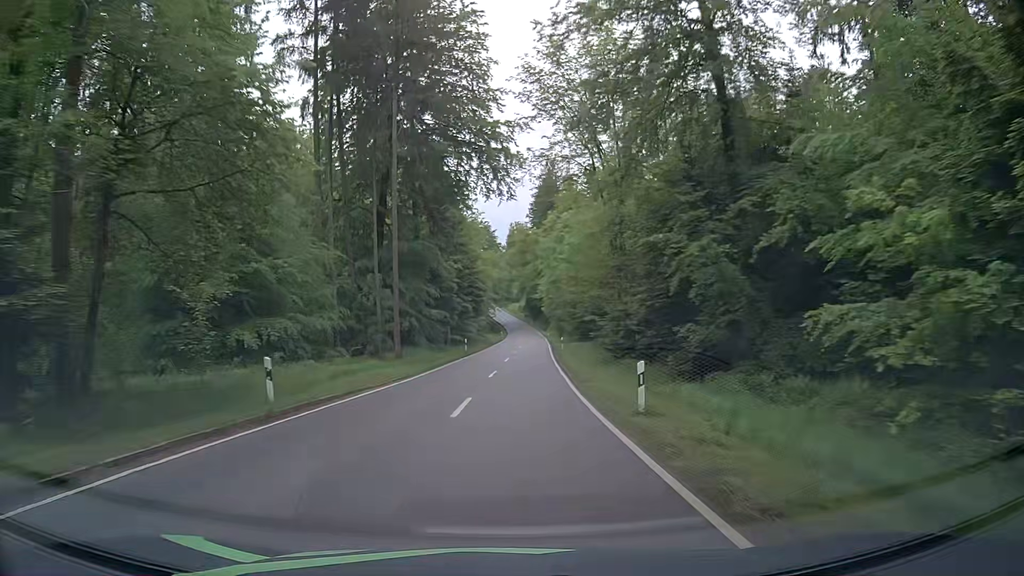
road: tertiary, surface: asphalt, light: Day
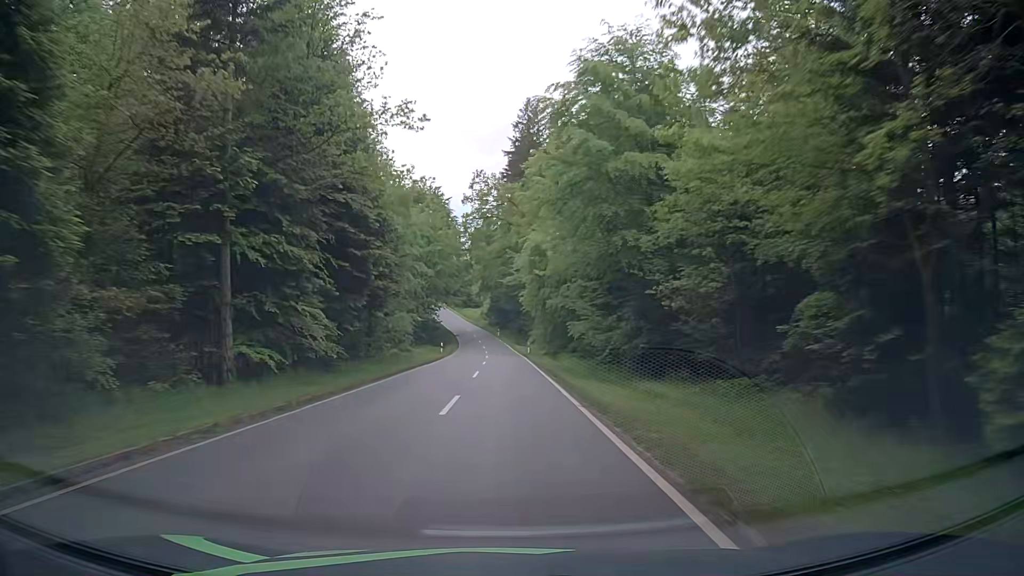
(+2.1, +48.3) m; +3°
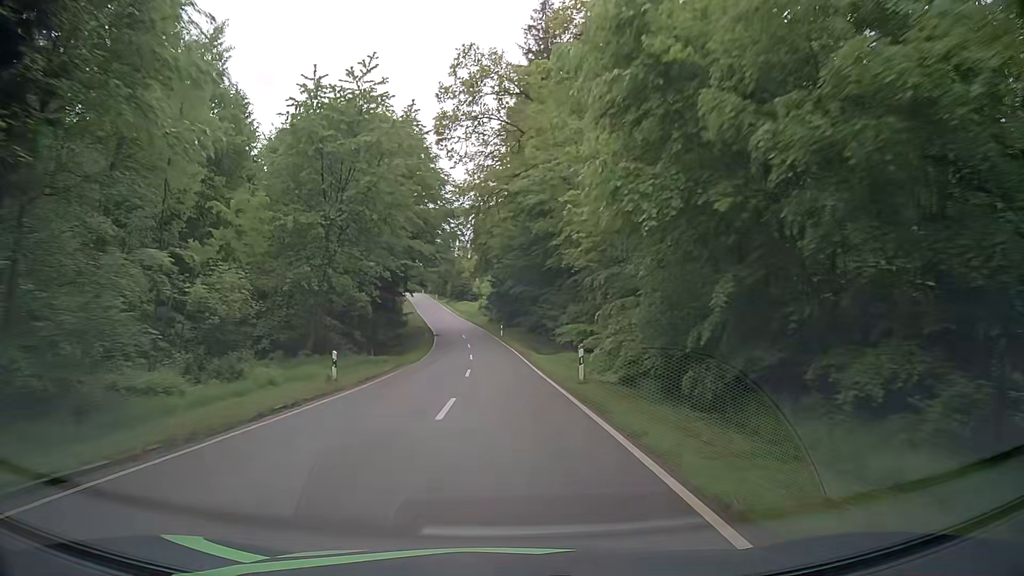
(+0.1, +36.8) m; +1°
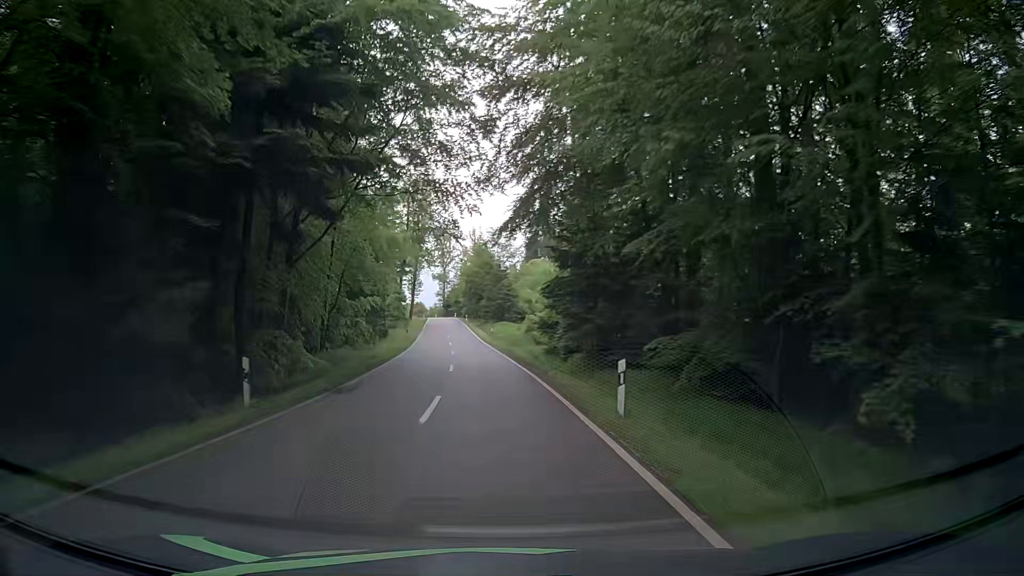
(-2.3, +49.1) m; -6°
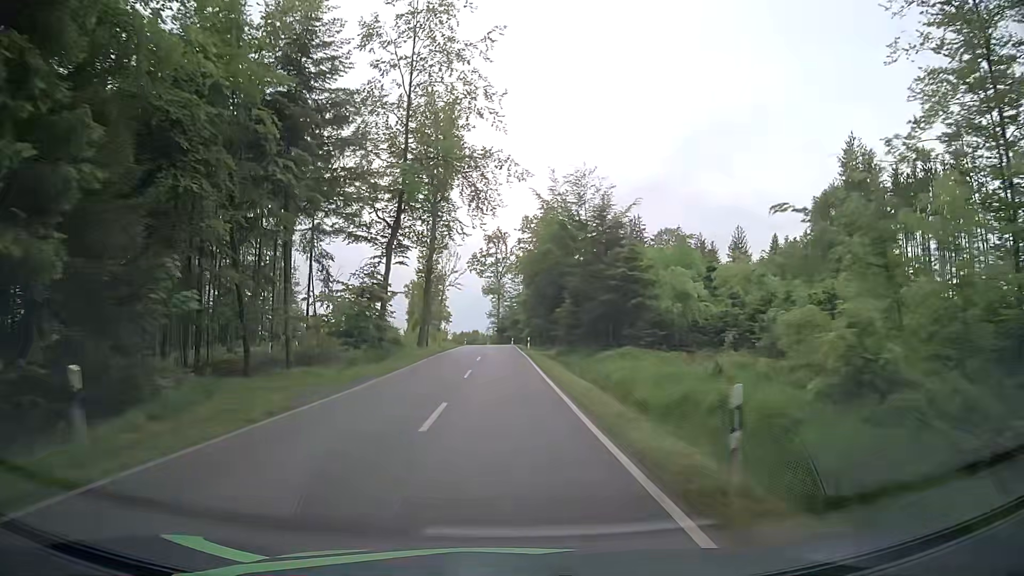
(-2.2, +48.8) m; -5°
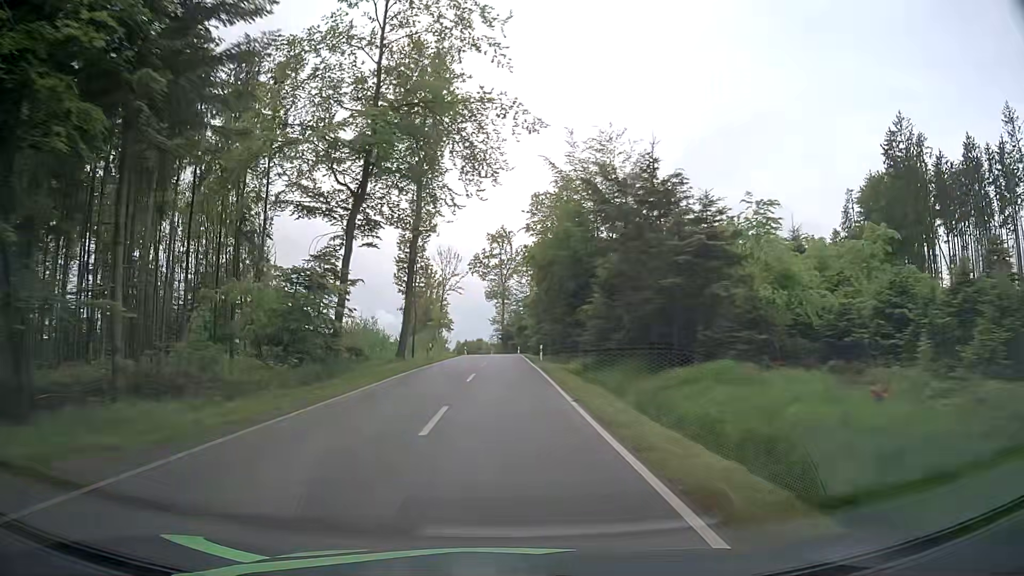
(-0.1, +12.2) m; -1°
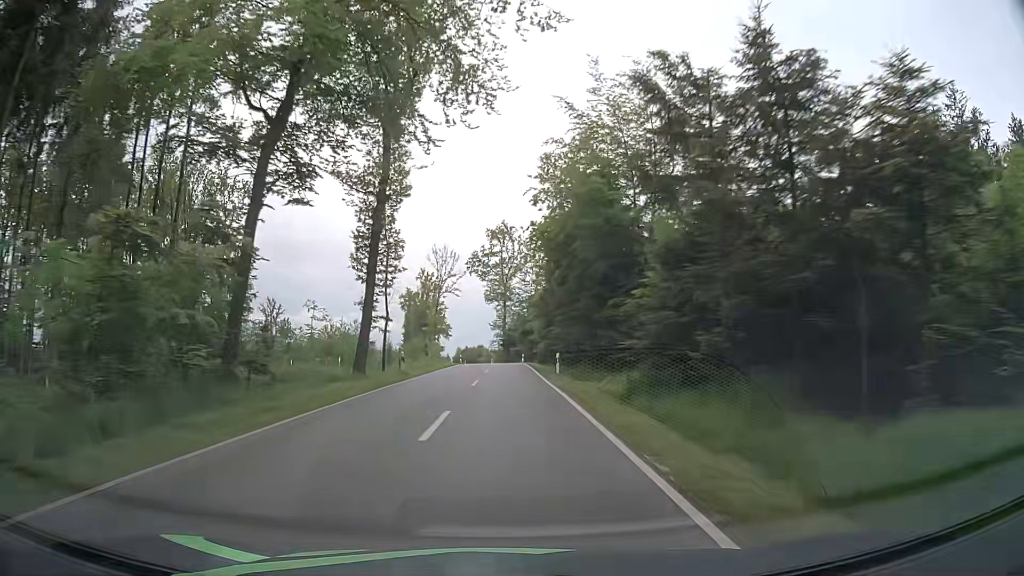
(0.0, +12.2) m; 0°
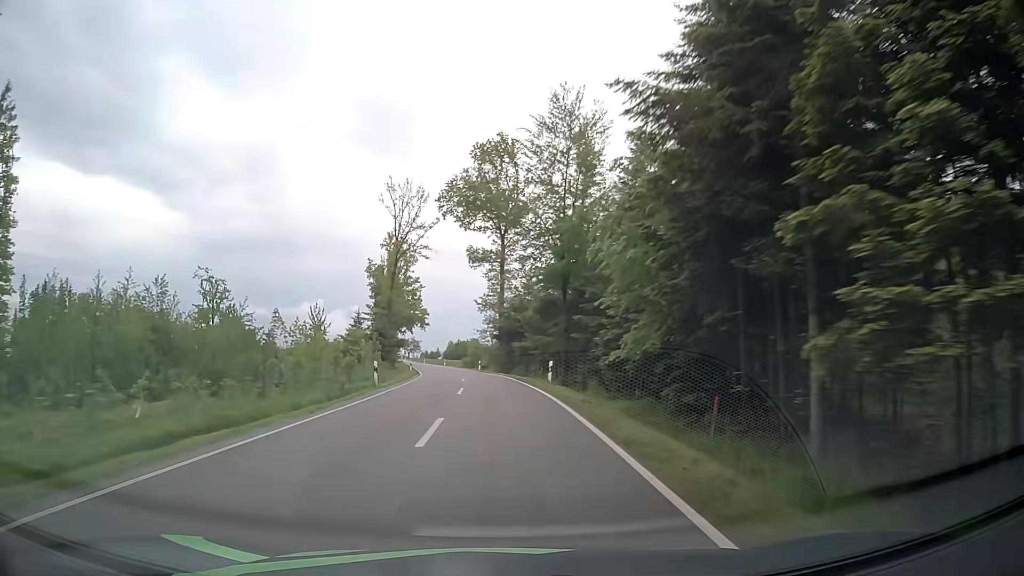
(-0.2, +48.8) m; 0°
(0, +10) (0, +20) (-1, +30) (-1, +40) (-2, +50) (-4, +60) (-5, +70) (-7, +80) (-9, +89) (-10, +99) m
